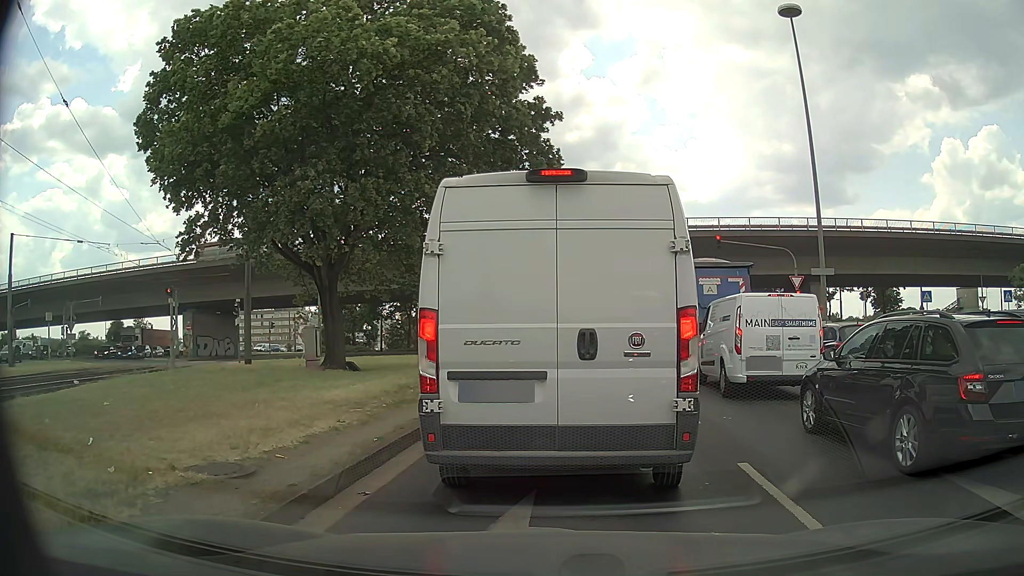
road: primary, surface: asphalt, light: Day
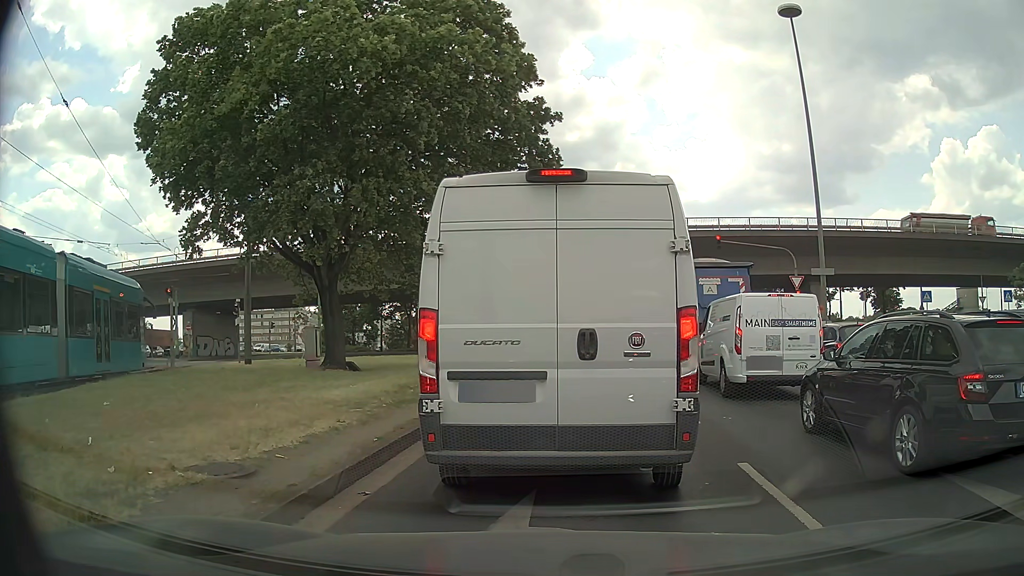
(0.0, 0.0) m; 0°
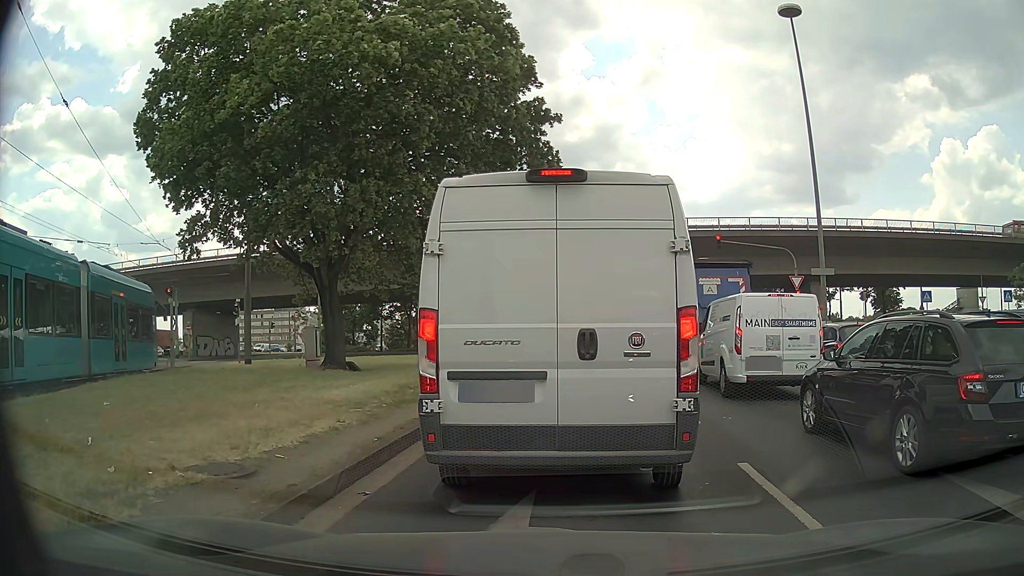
(0.0, 0.0) m; 0°
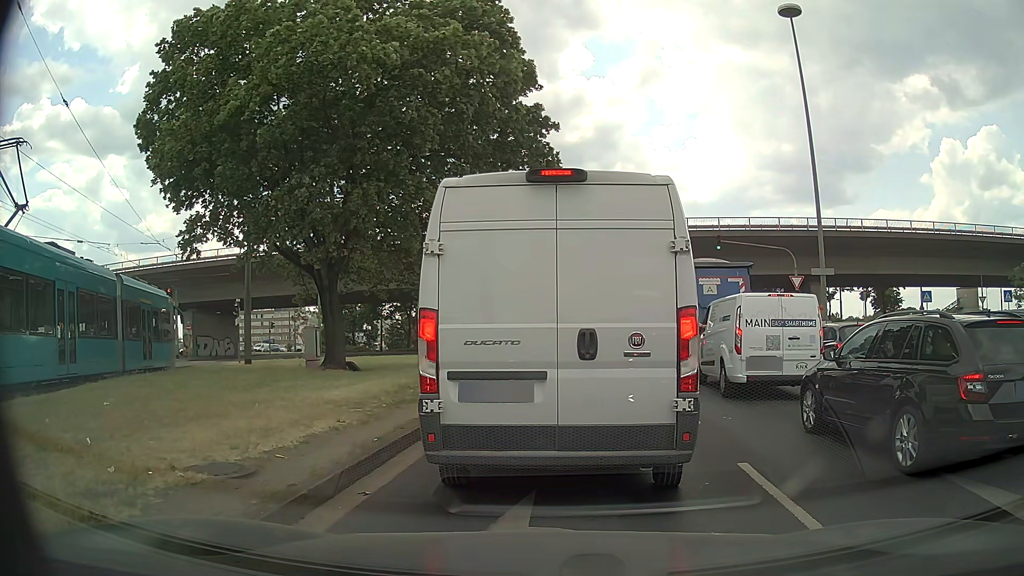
(0.0, 0.0) m; 0°
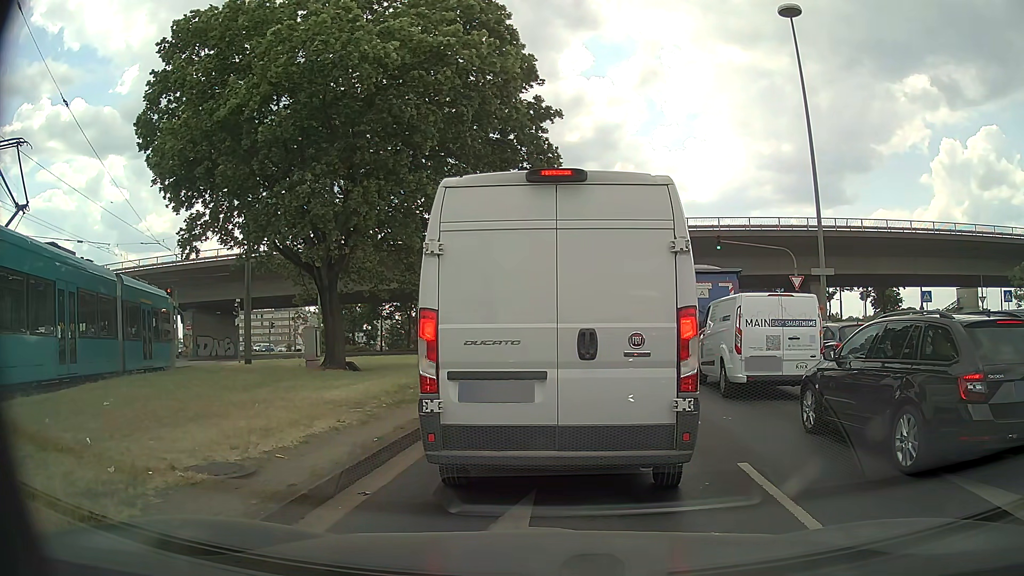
(0.0, 0.0) m; 0°
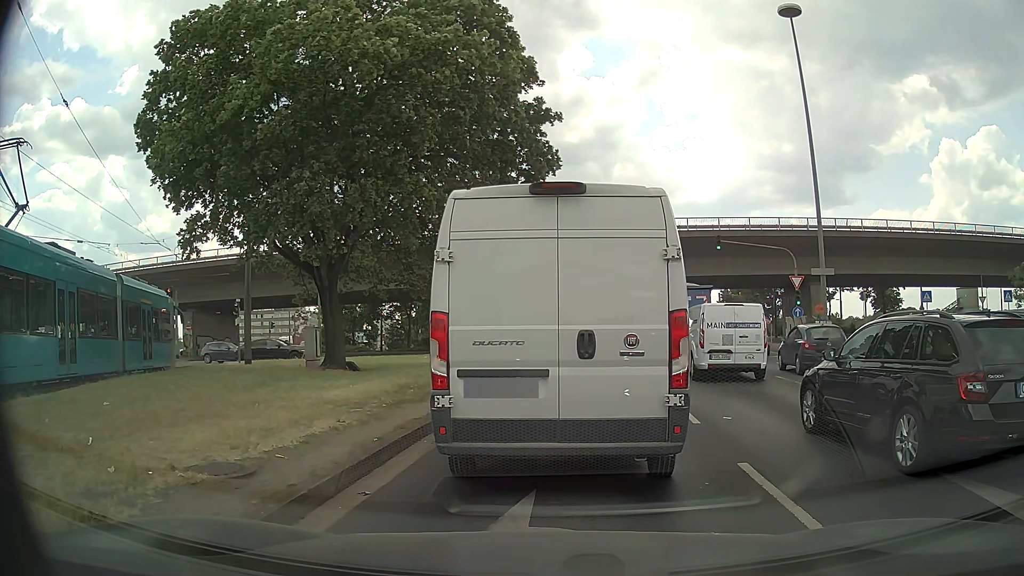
(0.0, 0.0) m; 0°
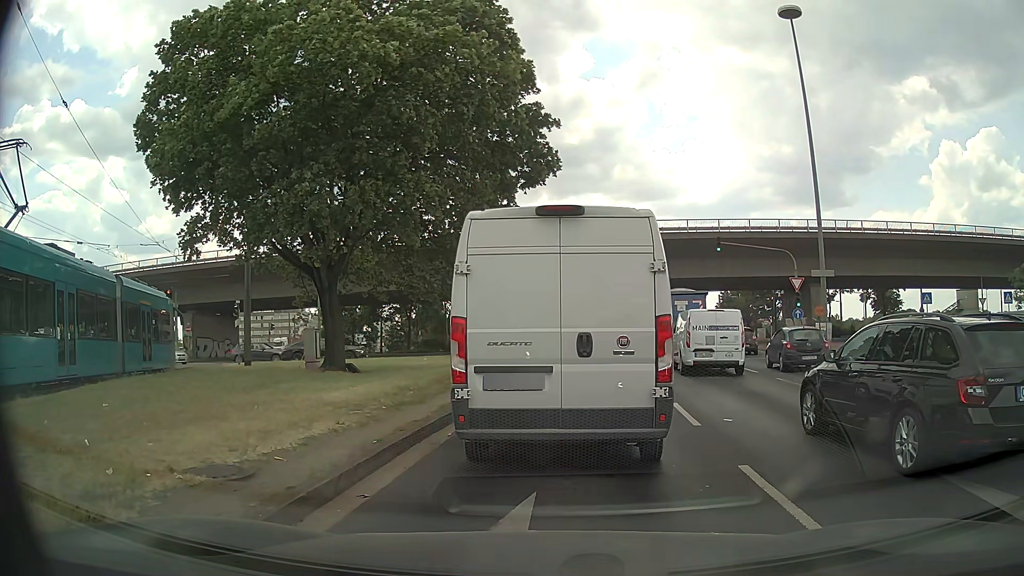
(0.0, 0.0) m; 0°
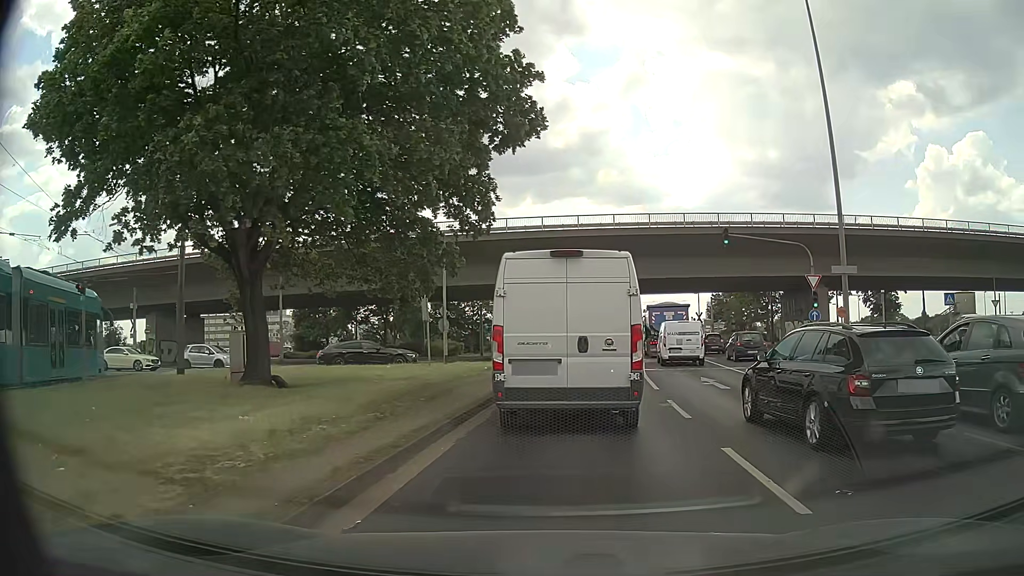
(0.0, +5.1) m; +2°
(0, +10) (+1, +20) (+2, +30) (+3, +40) (+4, +50) (+5, +60) (+5, +70) (+4, +80) (+1, +89) (-4, +98) m
